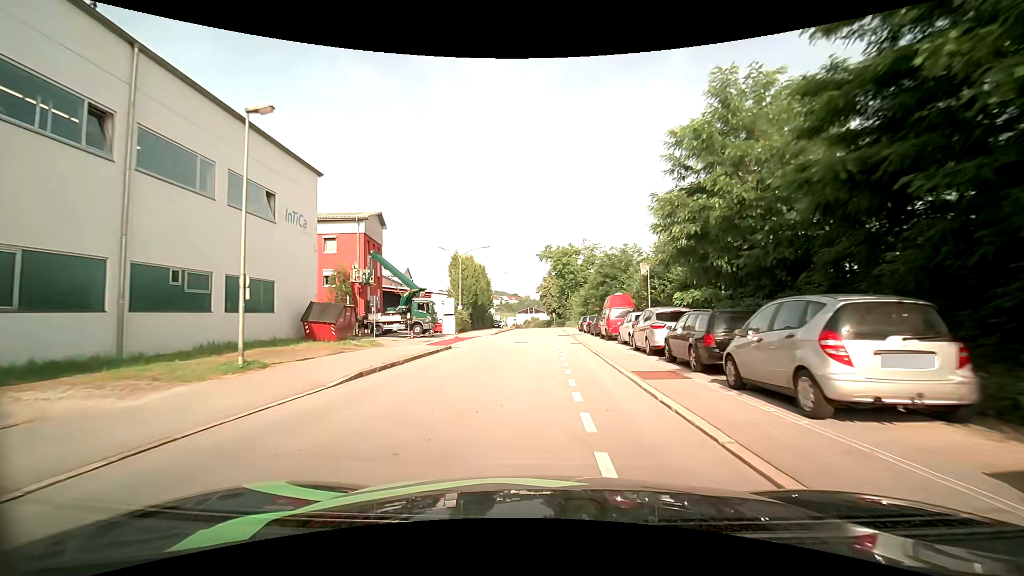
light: Day
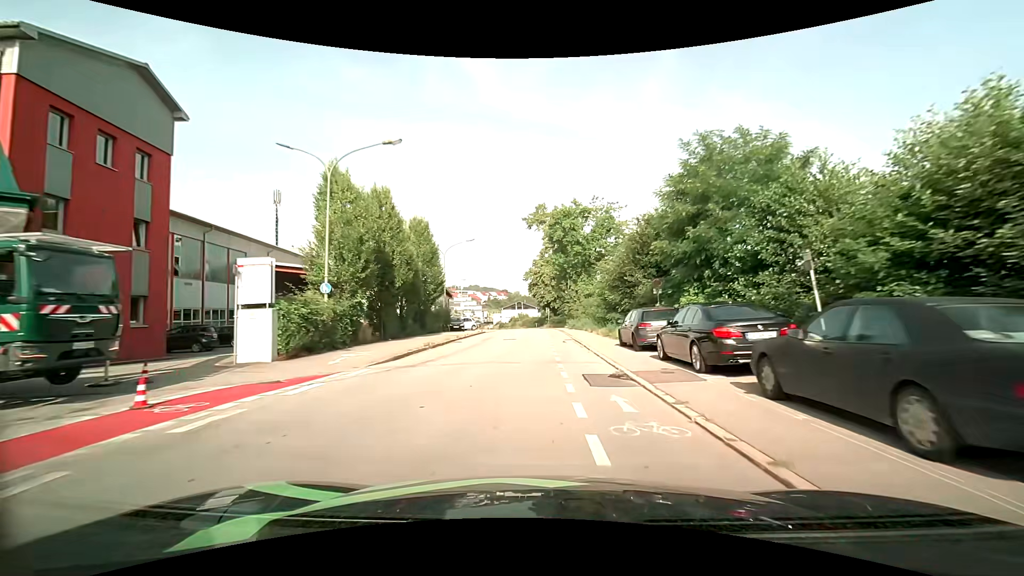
(+0.1, +30.2) m; 0°
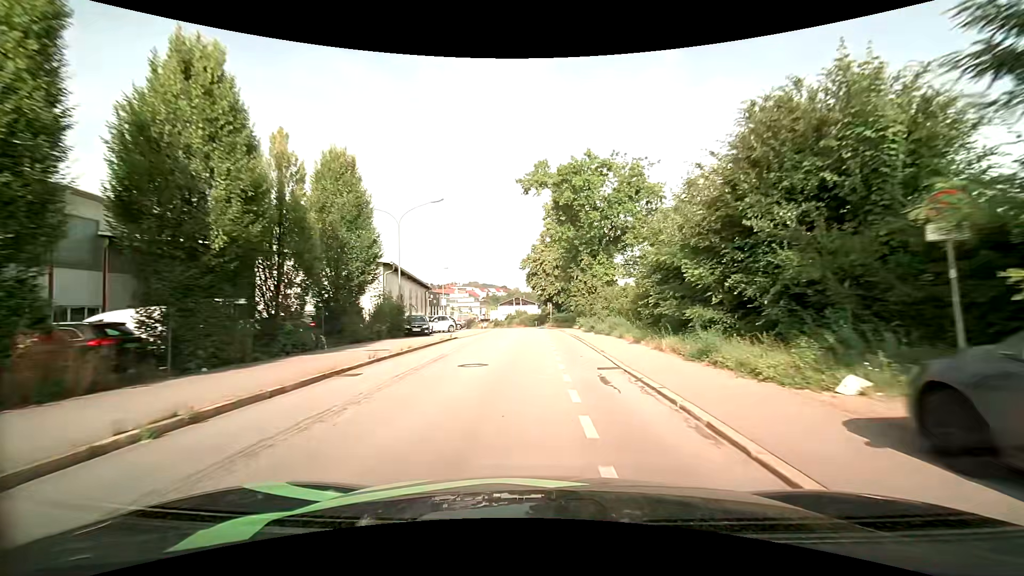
(+0.1, +15.5) m; 0°
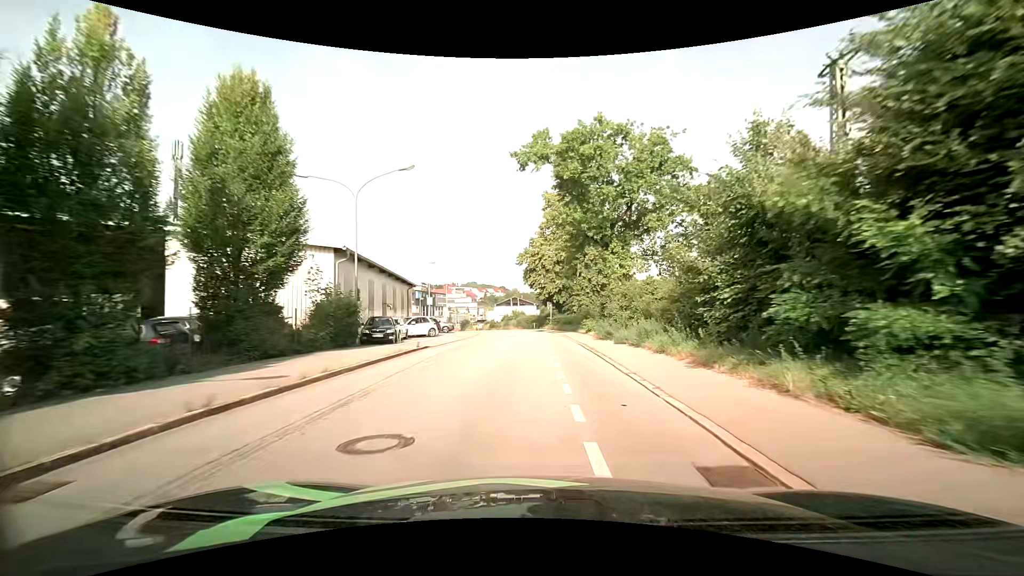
(0.0, +7.3) m; 0°
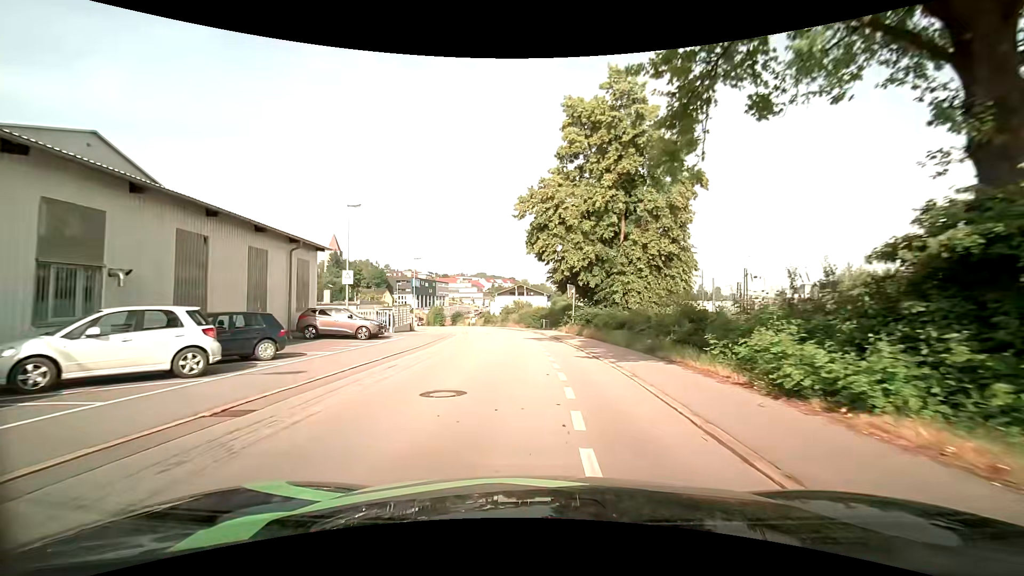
(0.0, +26.5) m; -1°
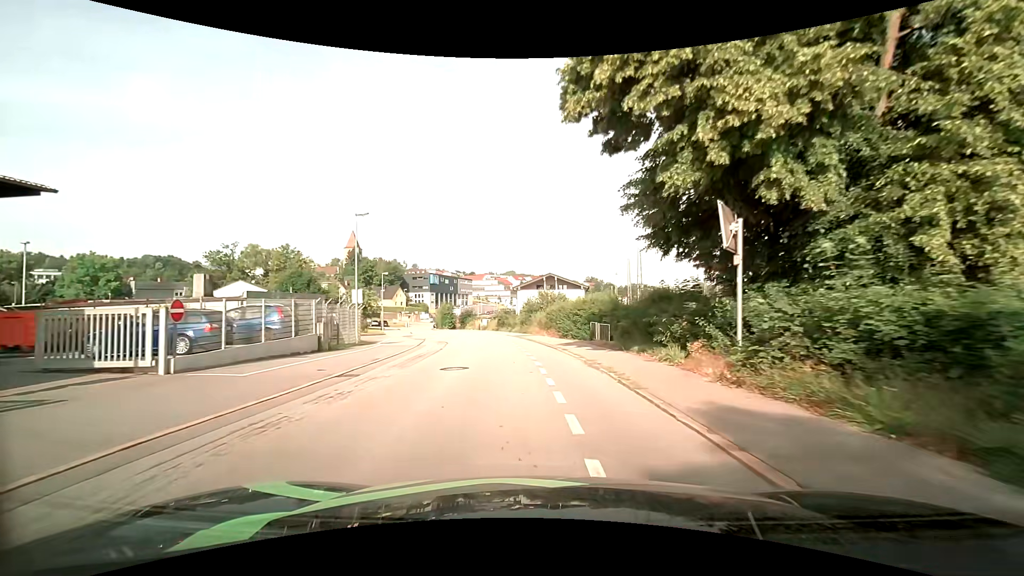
(-0.7, +24.9) m; -3°
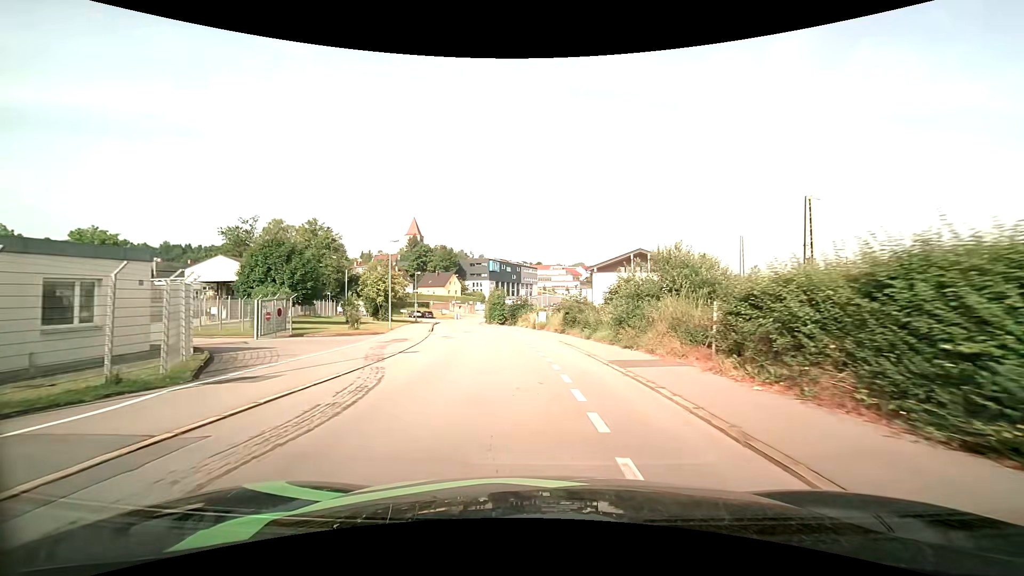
(-1.7, +24.2) m; -8°
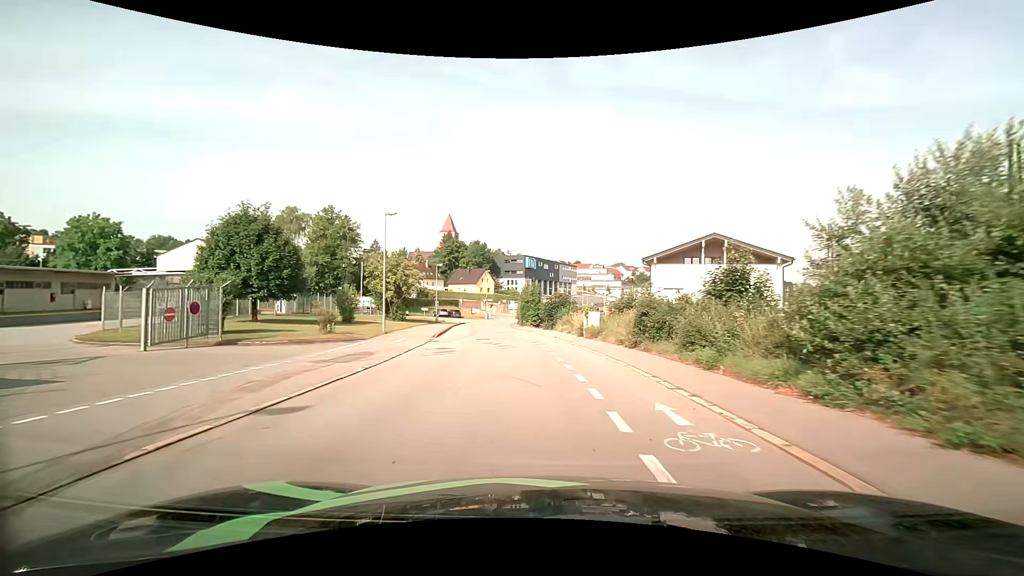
(-0.5, +12.2) m; -4°
(0, +10) (-1, +20) (-2, +30) (-3, +40) (-4, +50) (-5, +60) (-6, +70) (-6, +80) (-5, +90) (-3, +99) m
